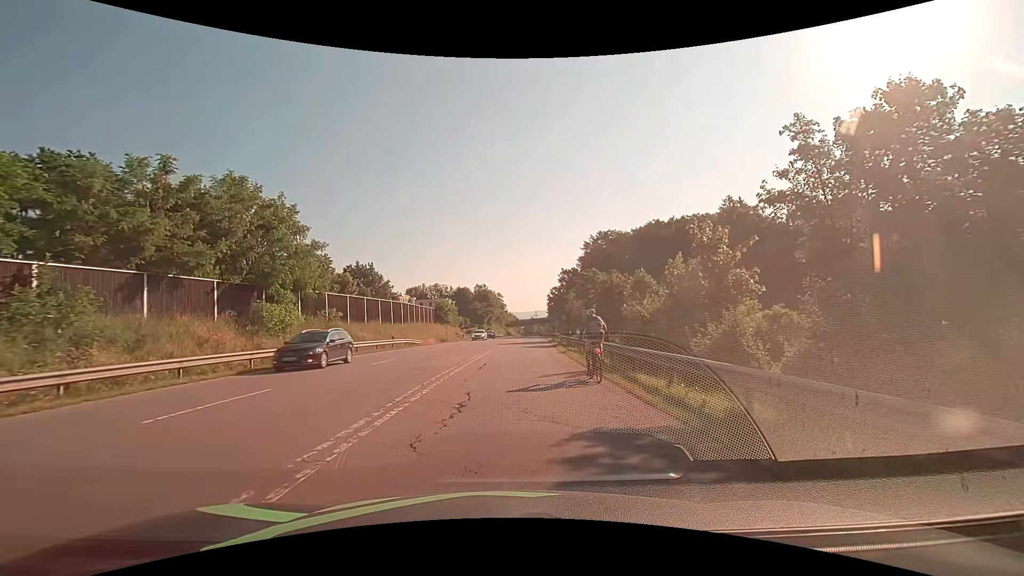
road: secondary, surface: asphalt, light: Day
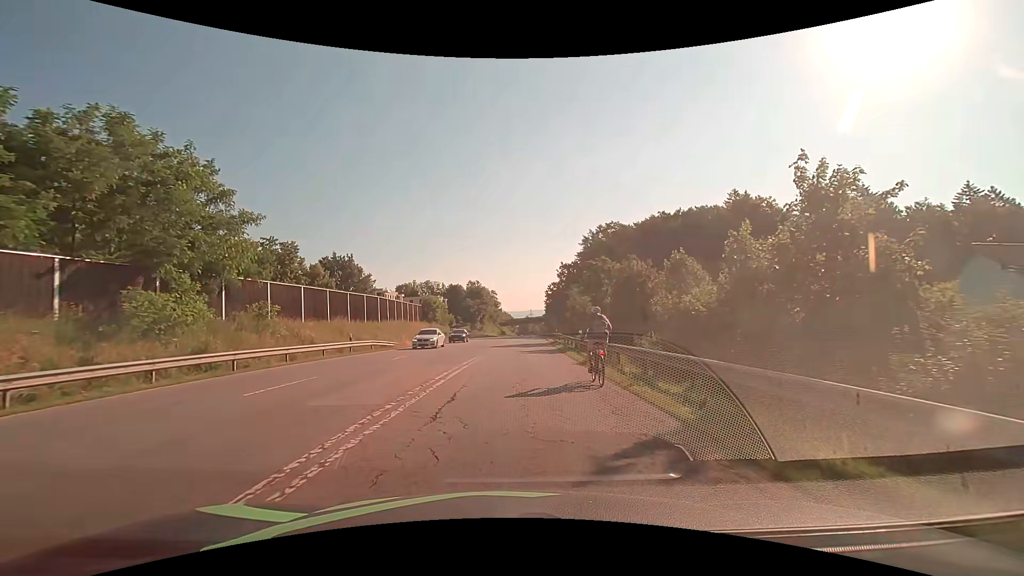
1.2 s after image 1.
(0.0, +9.2) m; 0°
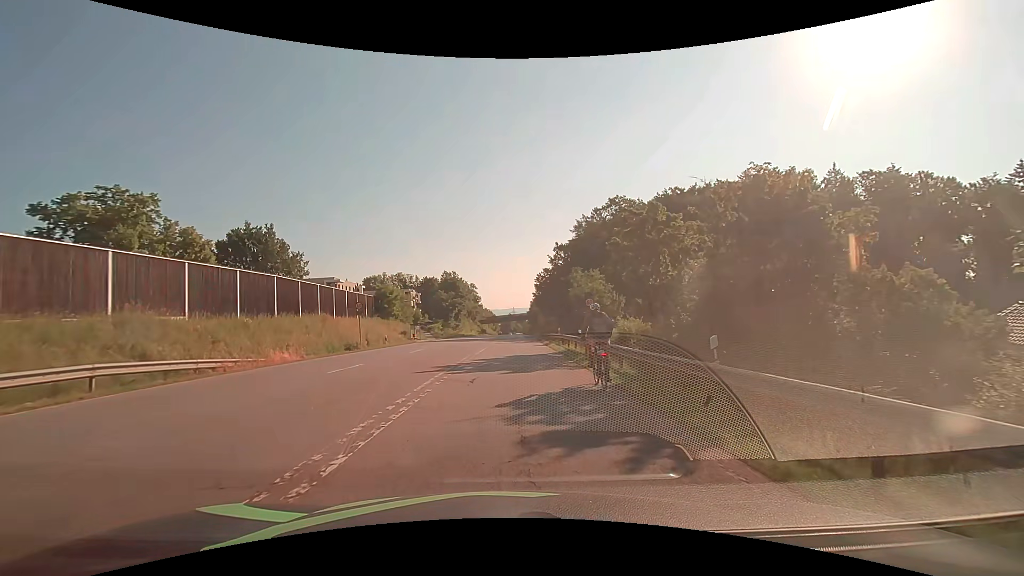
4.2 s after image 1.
(+0.4, +21.6) m; +2°
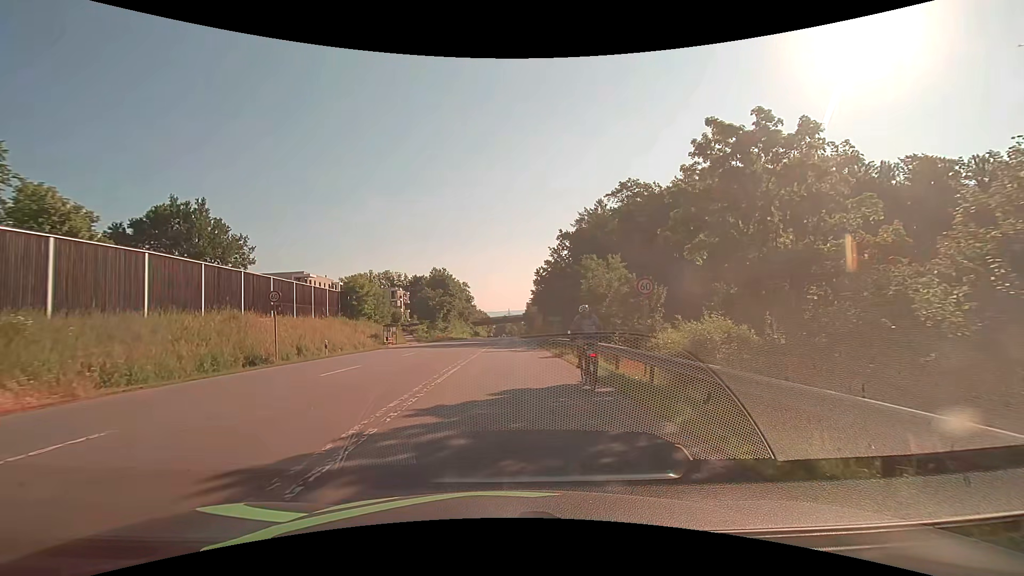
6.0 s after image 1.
(0.0, +12.3) m; 0°
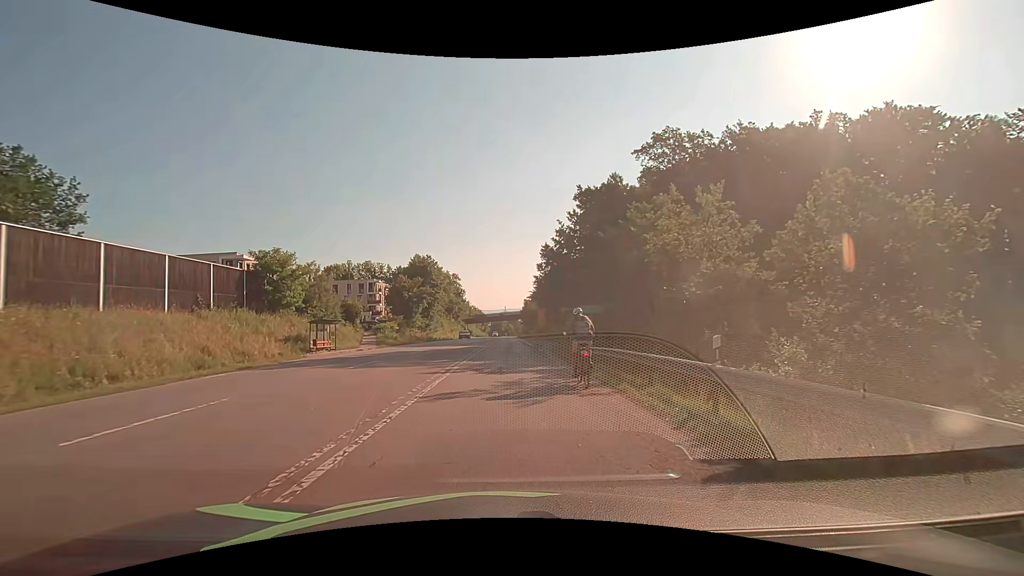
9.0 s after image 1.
(+0.1, +20.3) m; 0°
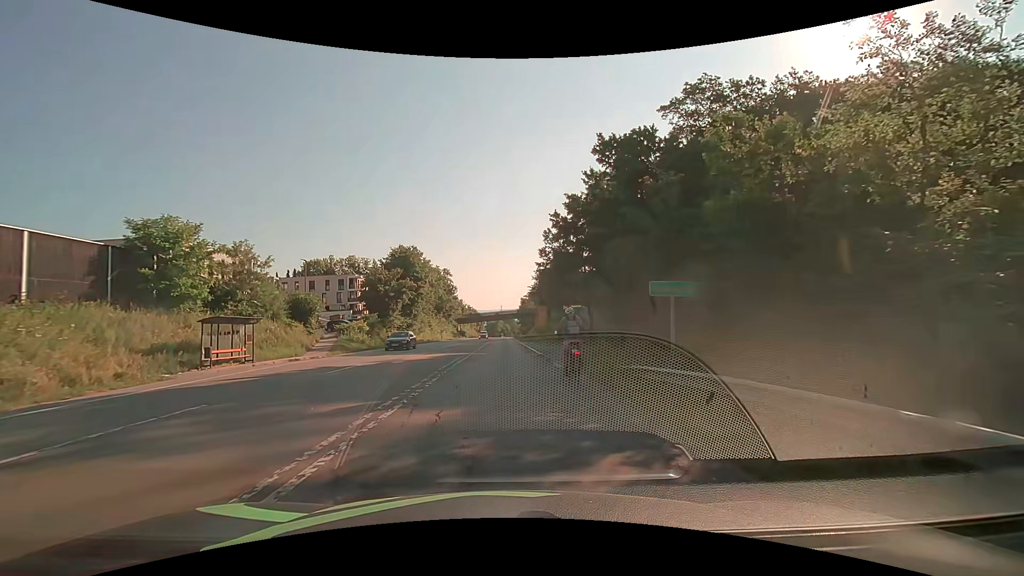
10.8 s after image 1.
(+0.1, +12.5) m; 0°
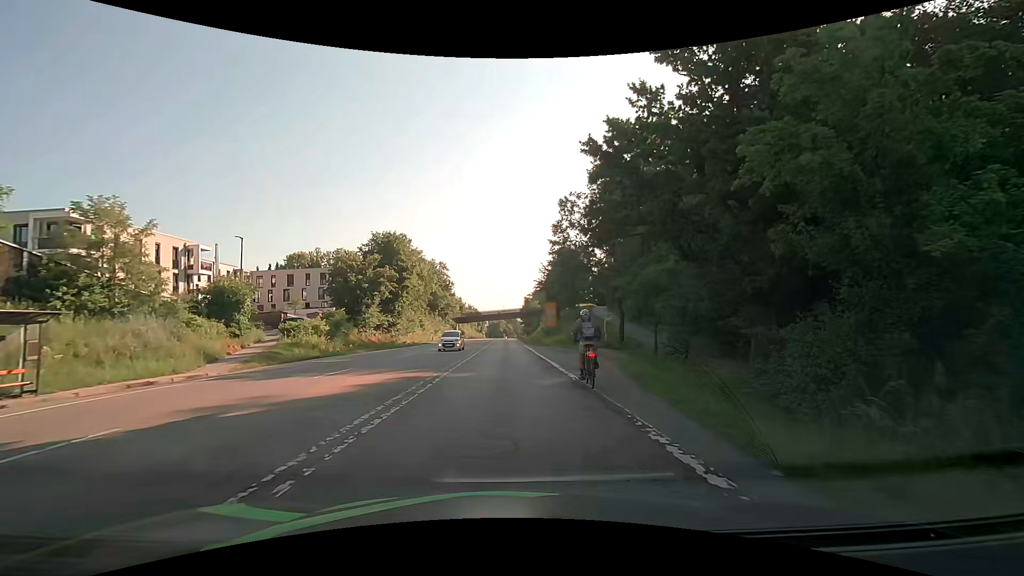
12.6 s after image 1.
(0.0, +13.1) m; 0°
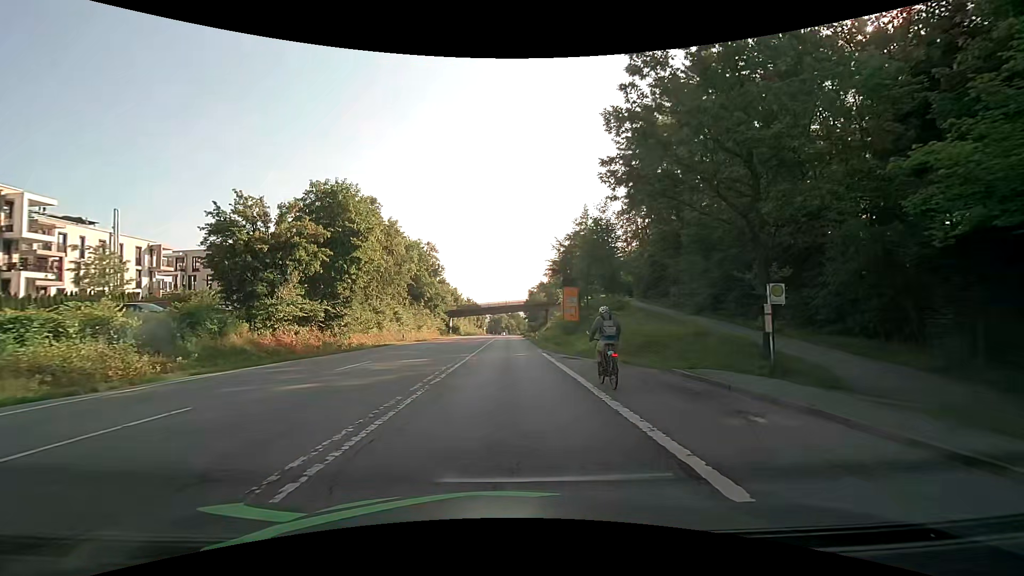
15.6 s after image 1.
(-0.1, +21.8) m; -1°
(0, +10) (0, +20) (0, +30) (0, +40) (0, +50) (0, +60) (0, +70) (0, +80) (+1, +90) (+1, +100) m
